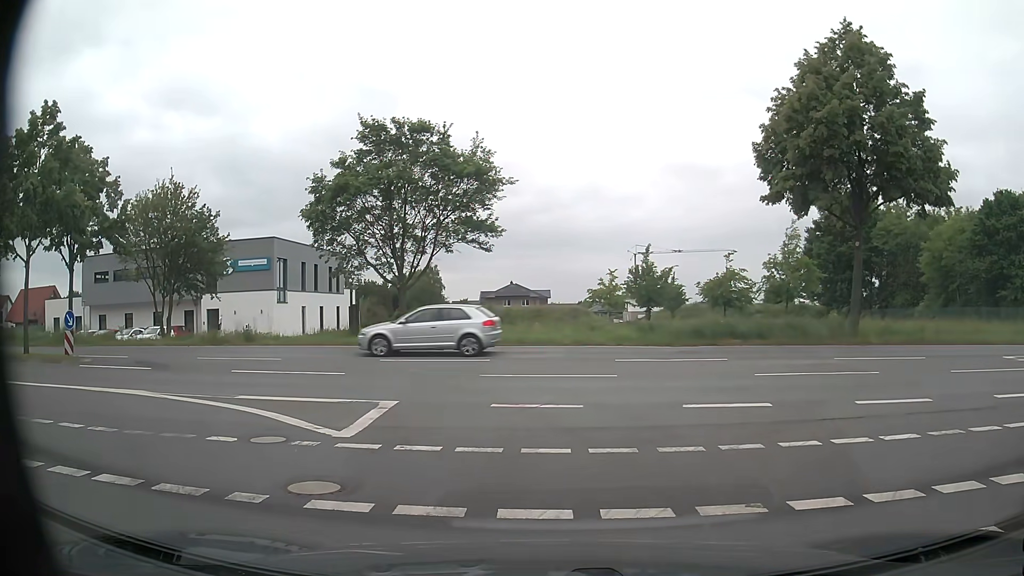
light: Day
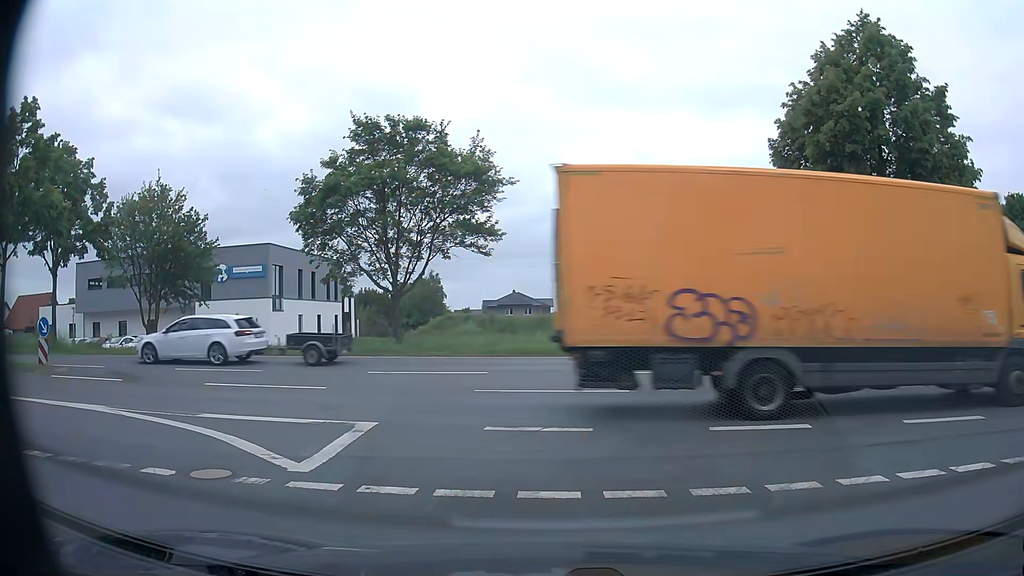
(0.0, +1.7) m; +1°
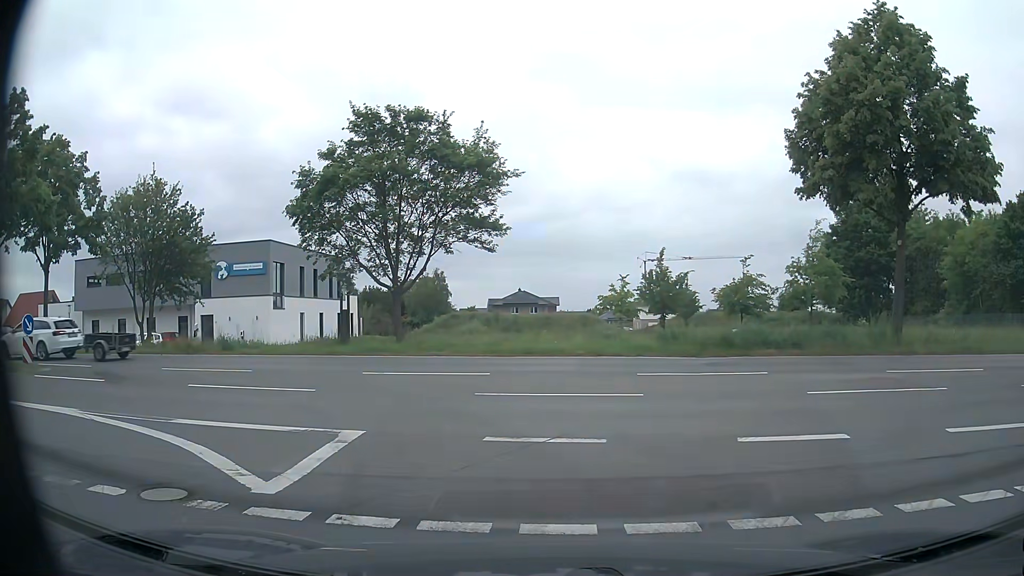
(0.0, +1.1) m; 0°
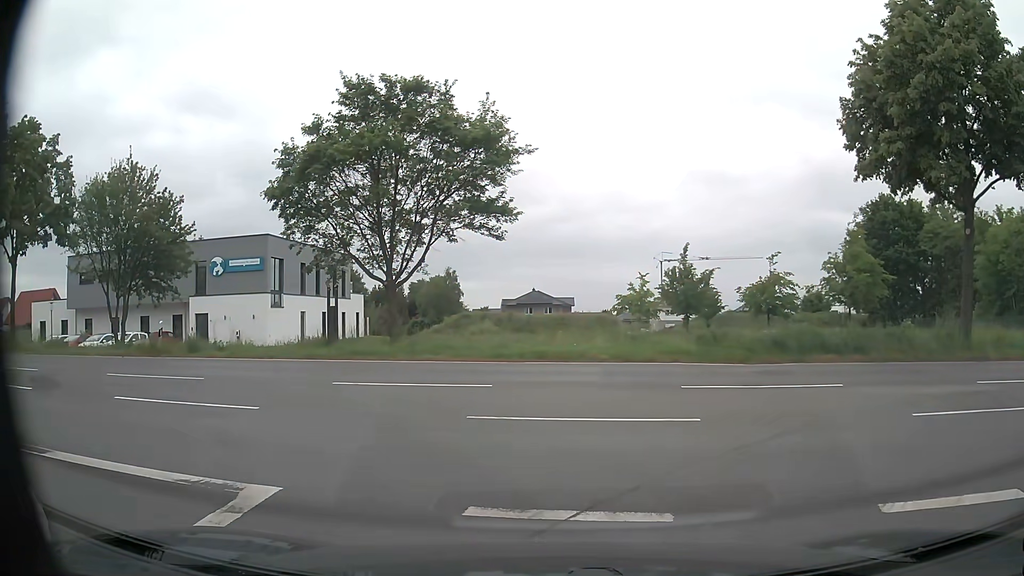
(0.0, +3.3) m; -1°
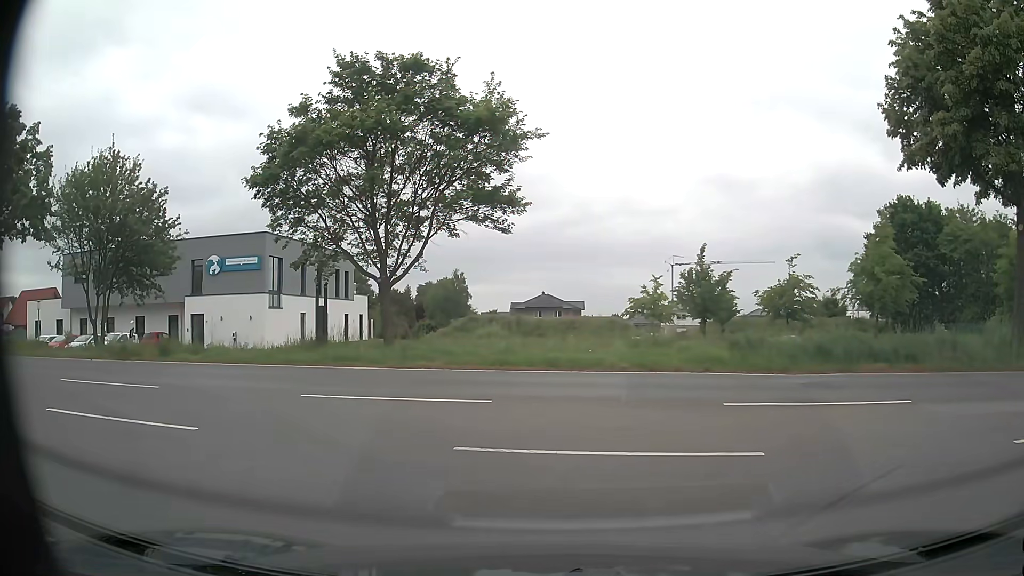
(0.0, +2.1) m; +1°
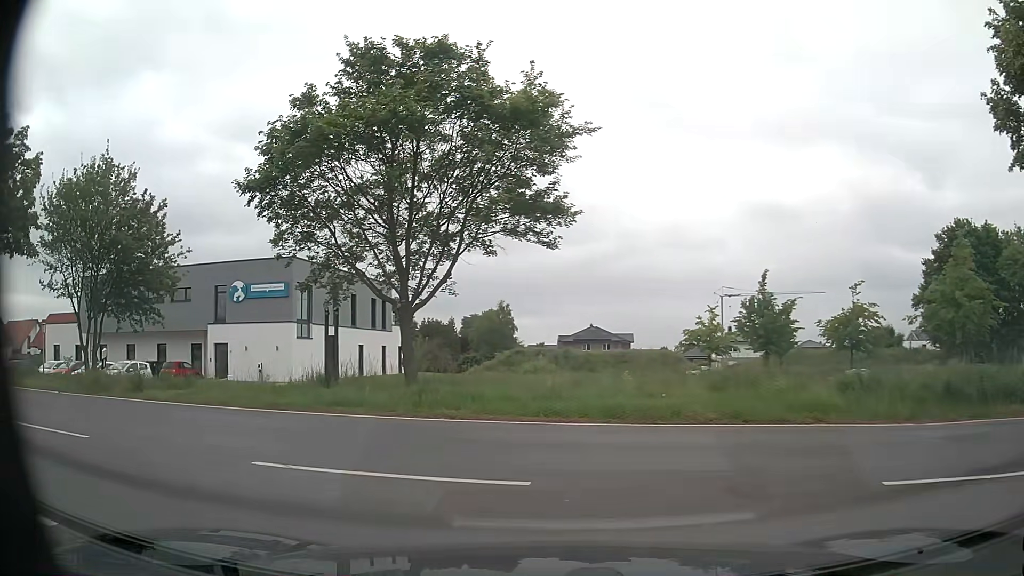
(-0.2, +3.8) m; -3°
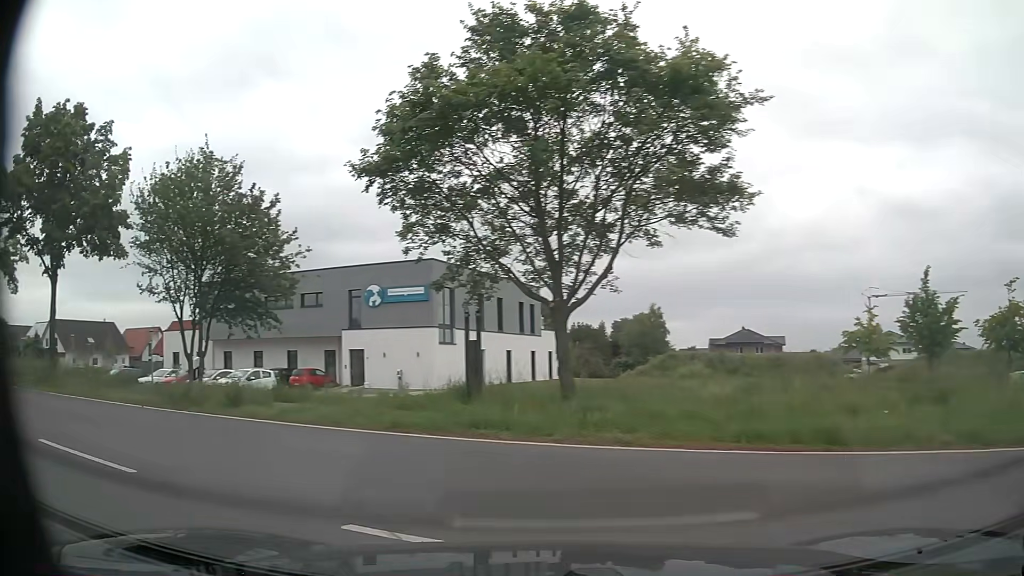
(-0.3, +2.5) m; -14°
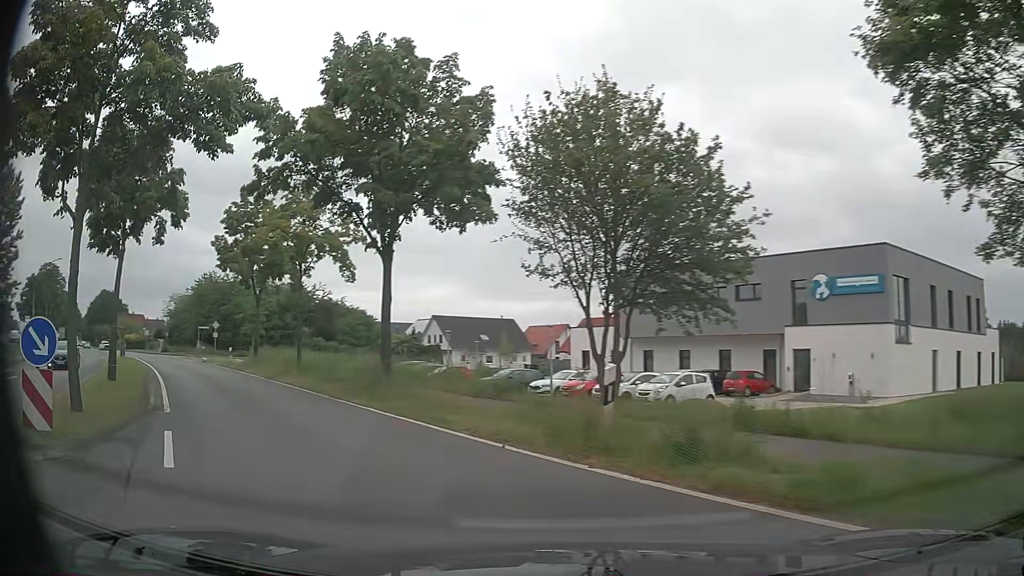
(-2.1, +6.1) m; -35°
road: primary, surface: asphalt
(-3, +9) (-9, +18) (-15, +25) (-21, +33) (-27, +41) (-30, +51) (-27, +60) (-20, +67) (-13, +74) (-5, +80) m
